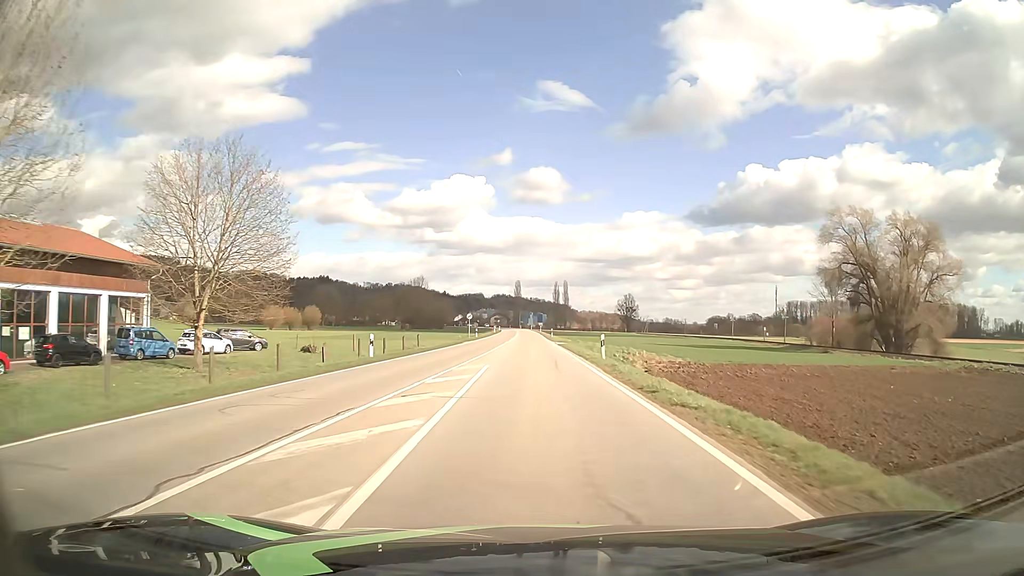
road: secondary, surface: asphalt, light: Day
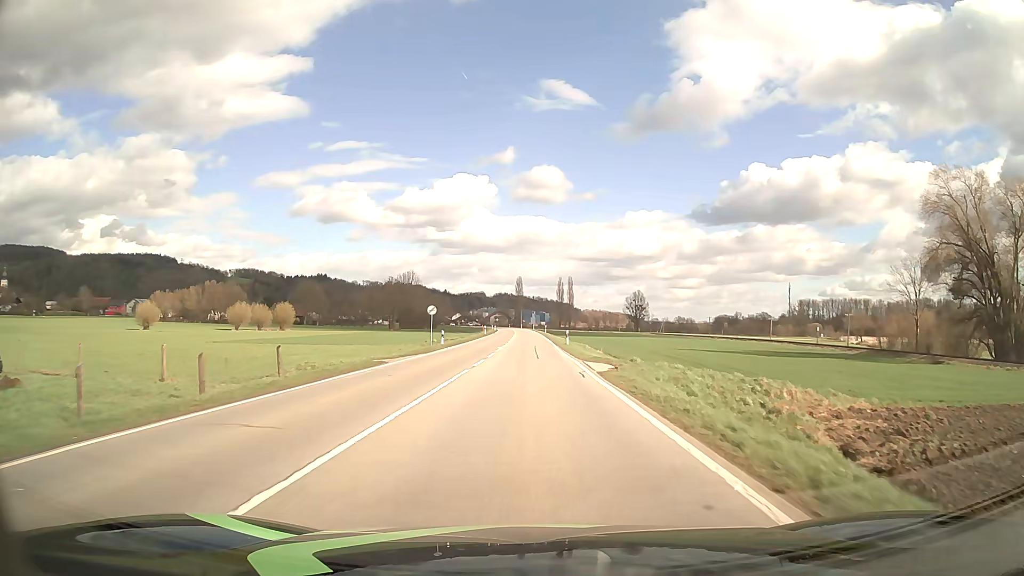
(-0.1, +28.7) m; 0°
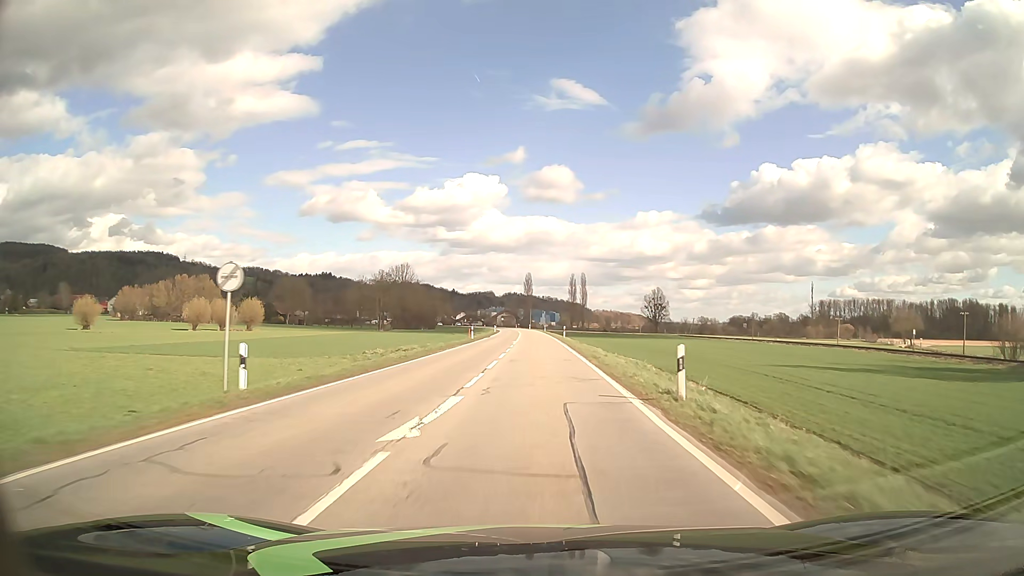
(-0.2, +31.7) m; -1°
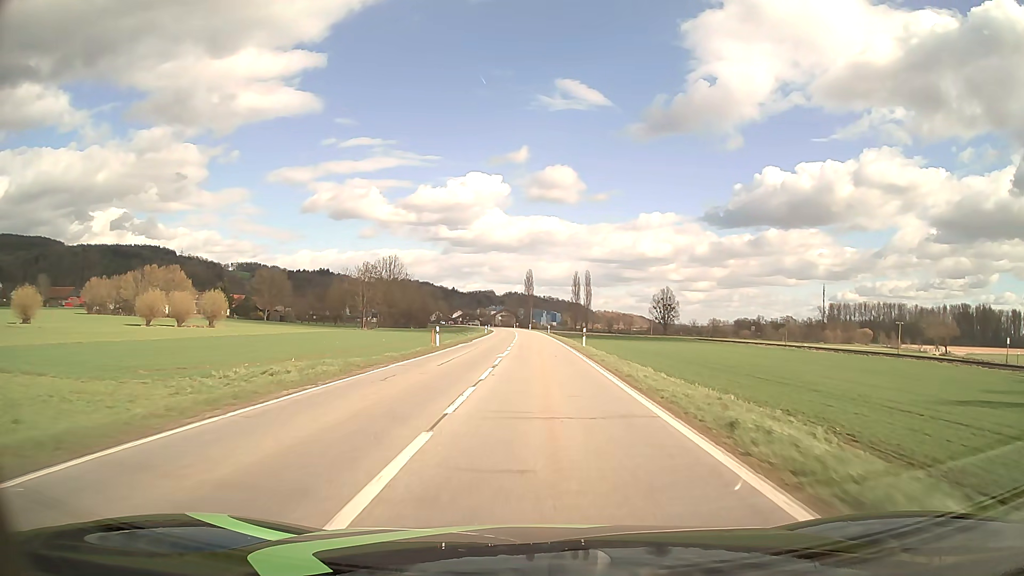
(-0.1, +22.5) m; 0°
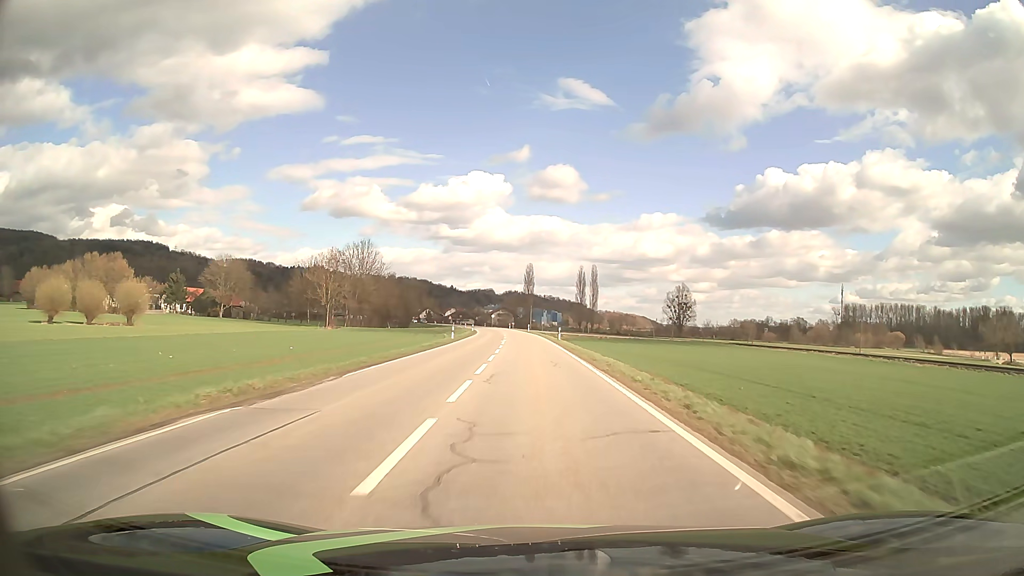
(0.0, +35.0) m; 0°
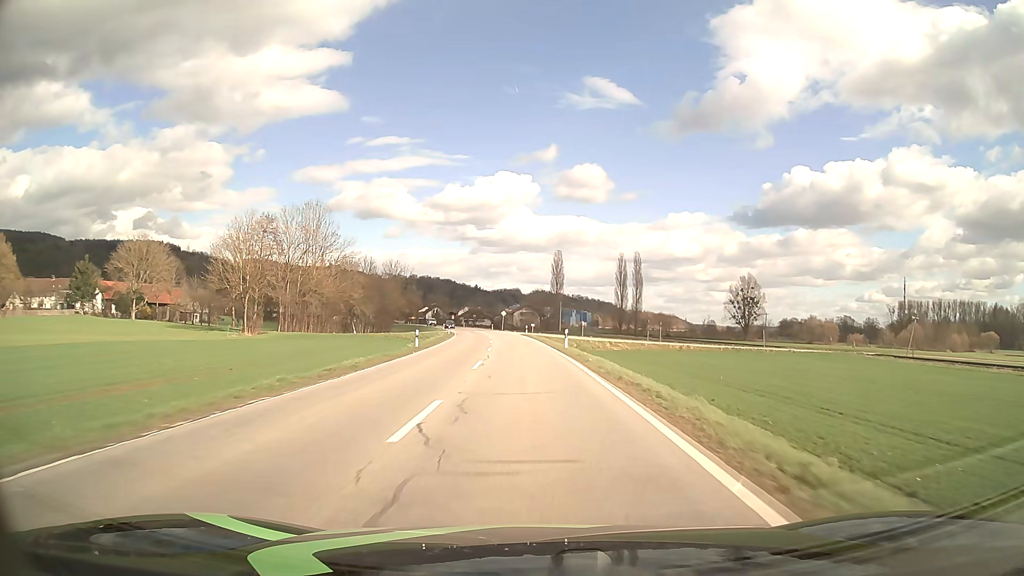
(-0.9, +60.3) m; -2°
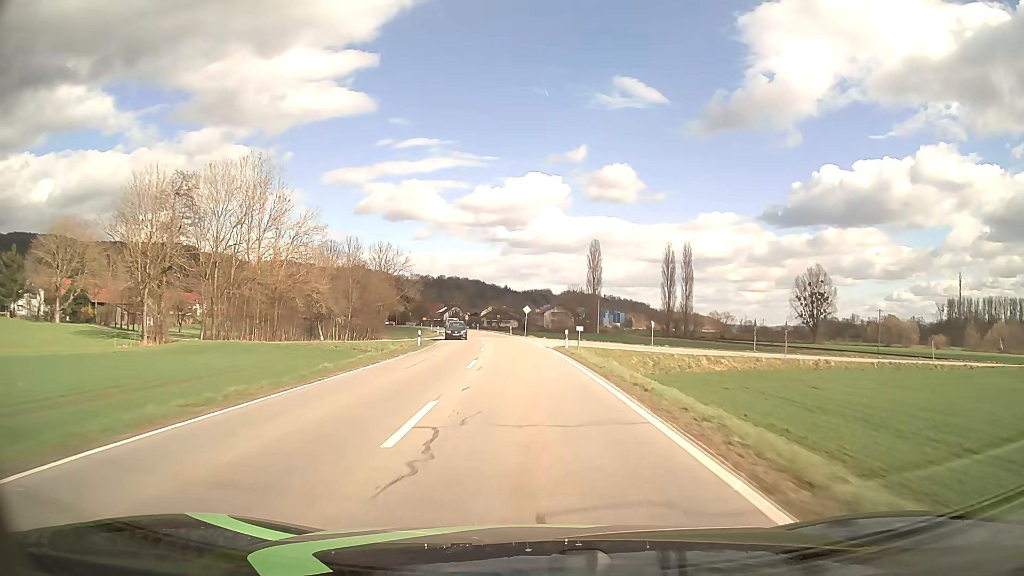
(-0.7, +36.8) m; -3°
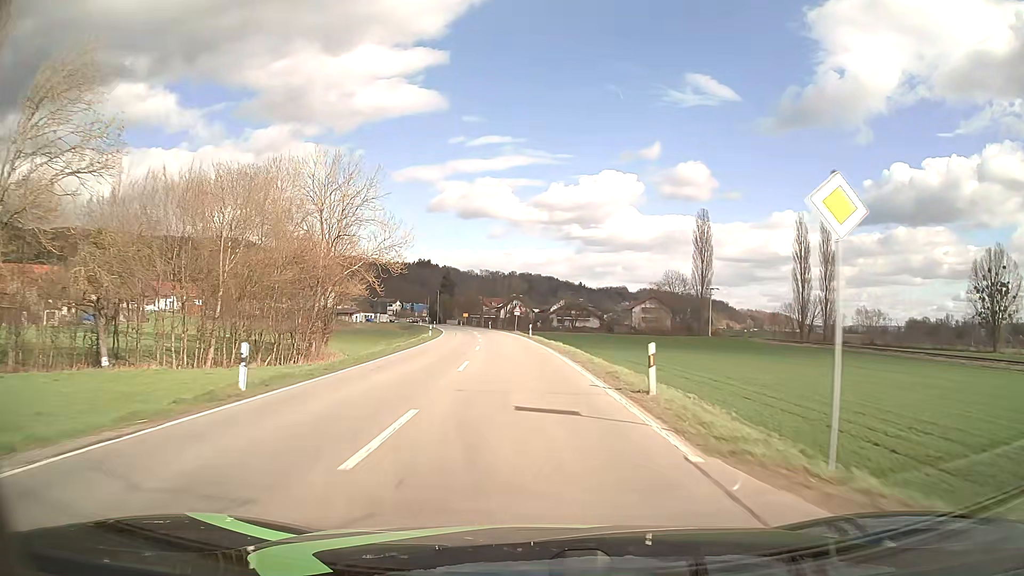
(-3.2, +61.9) m; -6°
(0, +10) (0, +20) (-1, +30) (-2, +40) (-2, +50) (-3, +60) (-4, +70) (-6, +80) (-7, +90) (-9, +99) m
